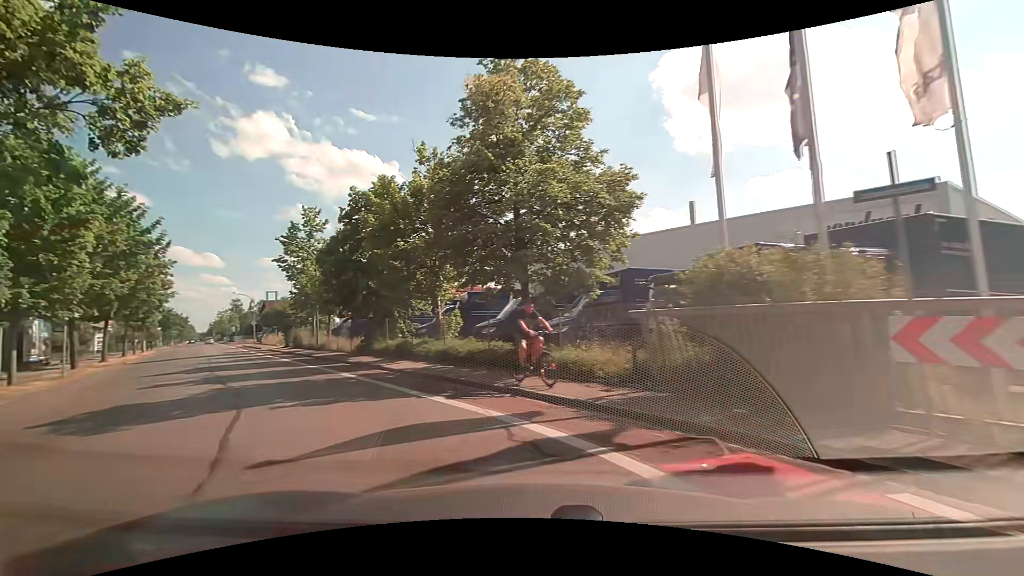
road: tertiary_link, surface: asphalt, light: Day
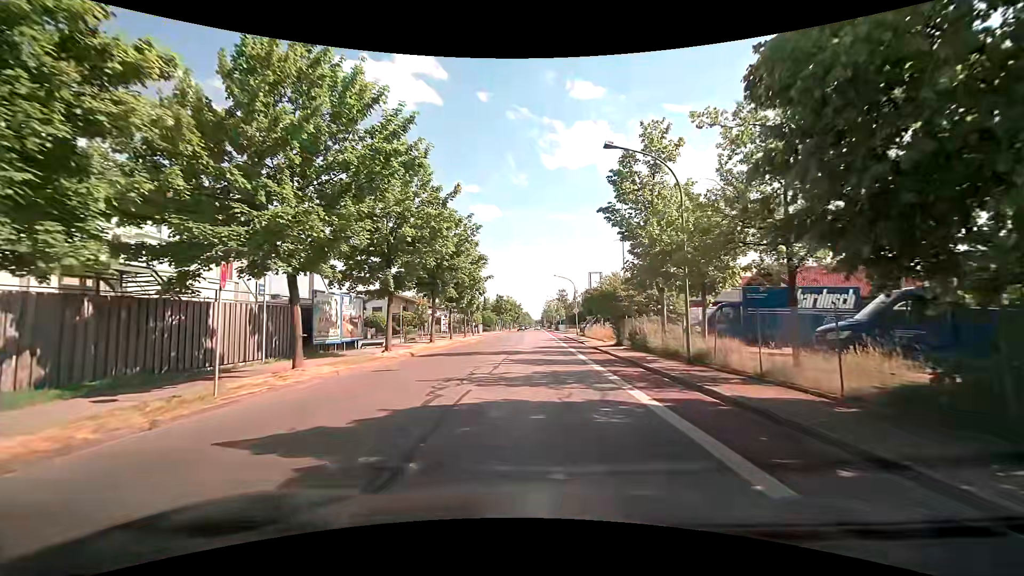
(-8.3, +16.1) m; -37°
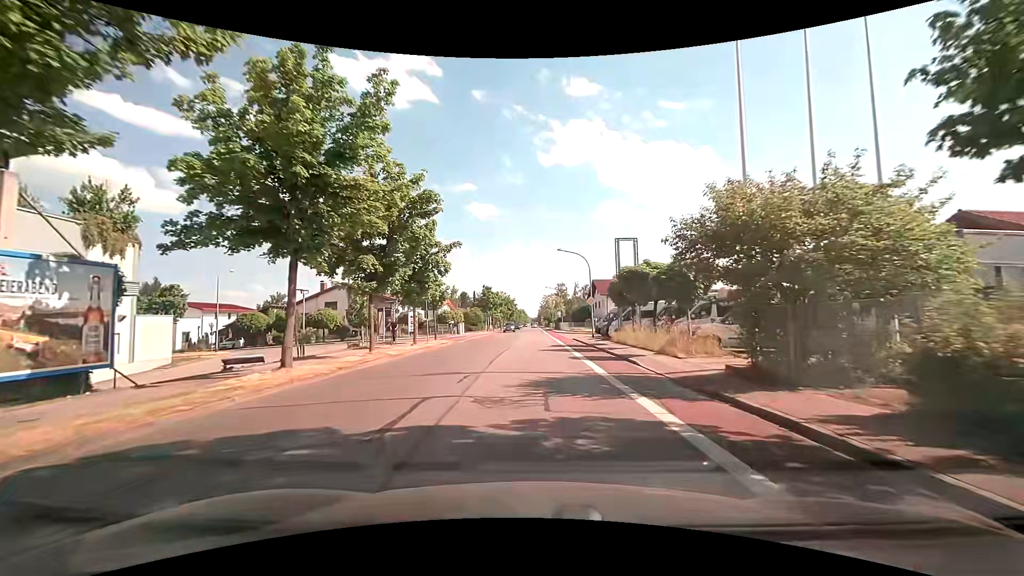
(0.0, +20.0) m; +1°
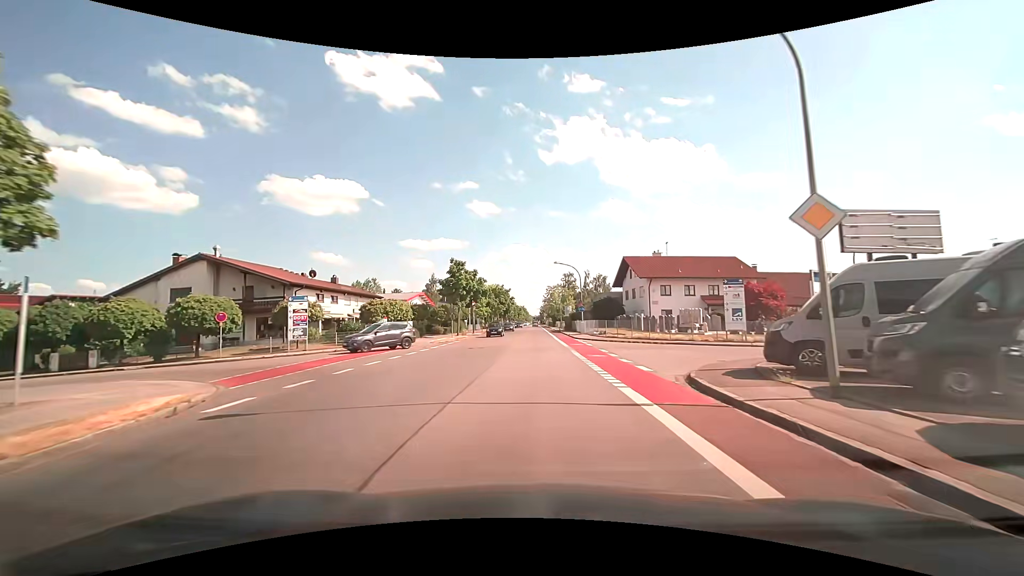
(-0.3, +32.3) m; -1°
(0, +10) (0, +20) (0, +30) (0, +40) (0, +50) (0, +60) (0, +70) (0, +80) (0, +90) (0, +100) m
